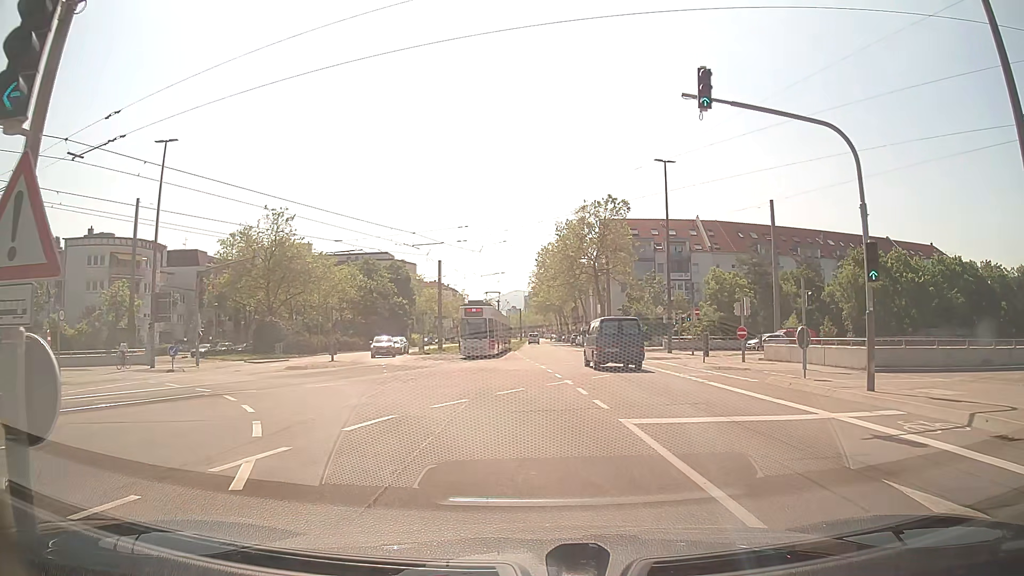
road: tertiary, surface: asphalt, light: Day
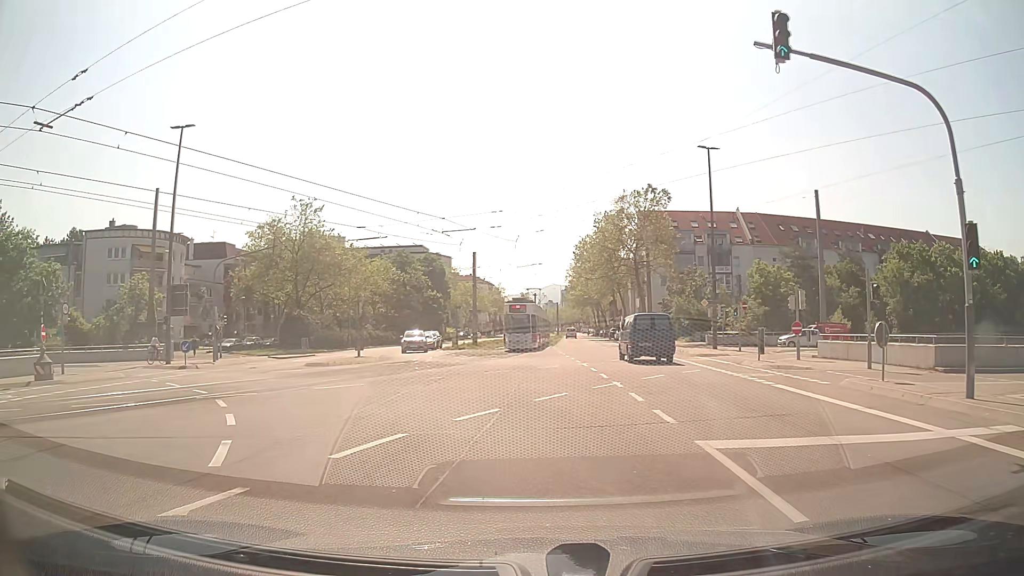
(-0.1, +2.5) m; -4°
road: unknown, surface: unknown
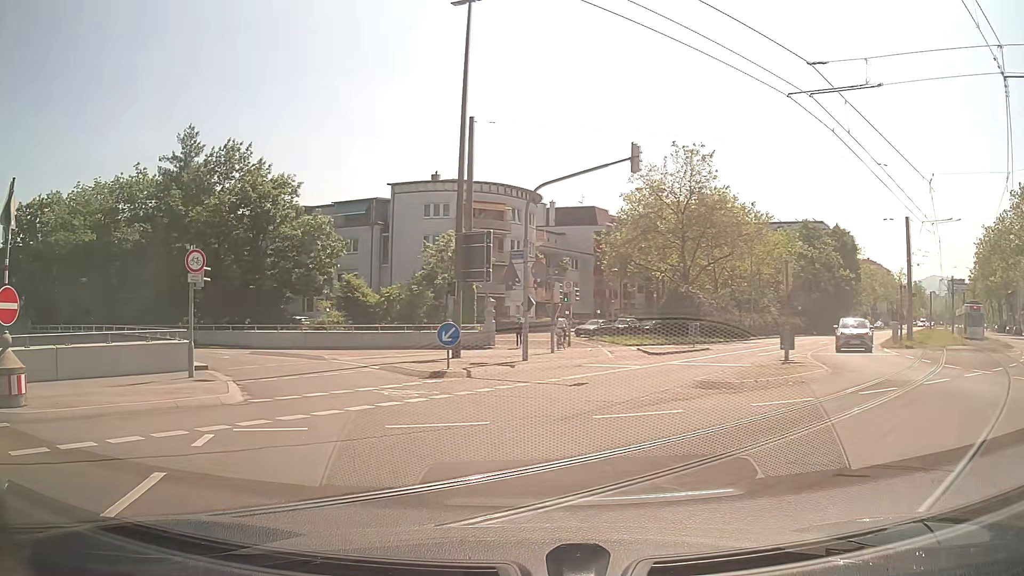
(-4.5, +16.0) m; -34°
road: tertiary_link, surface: asphalt
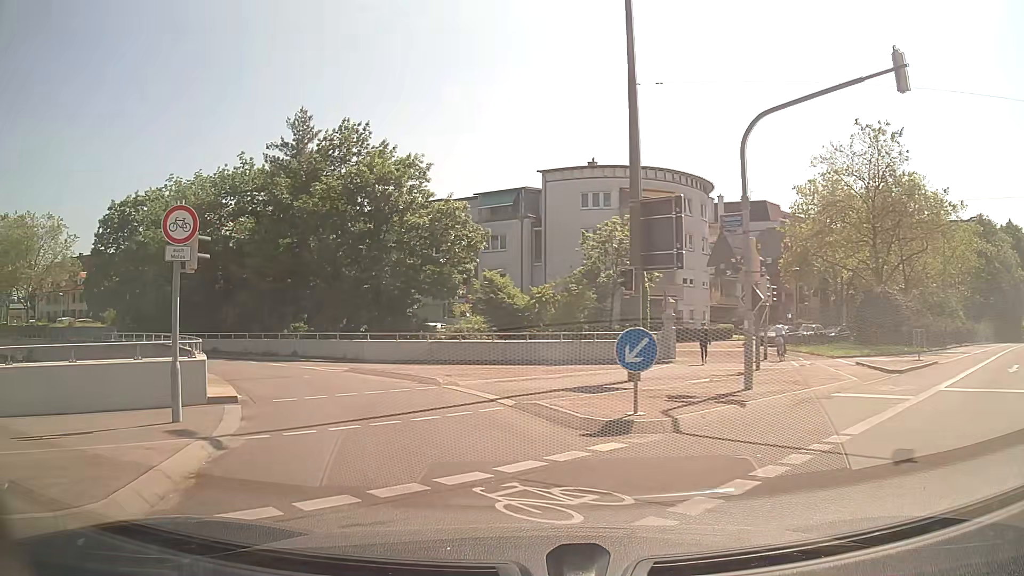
(-0.9, +7.9) m; -13°
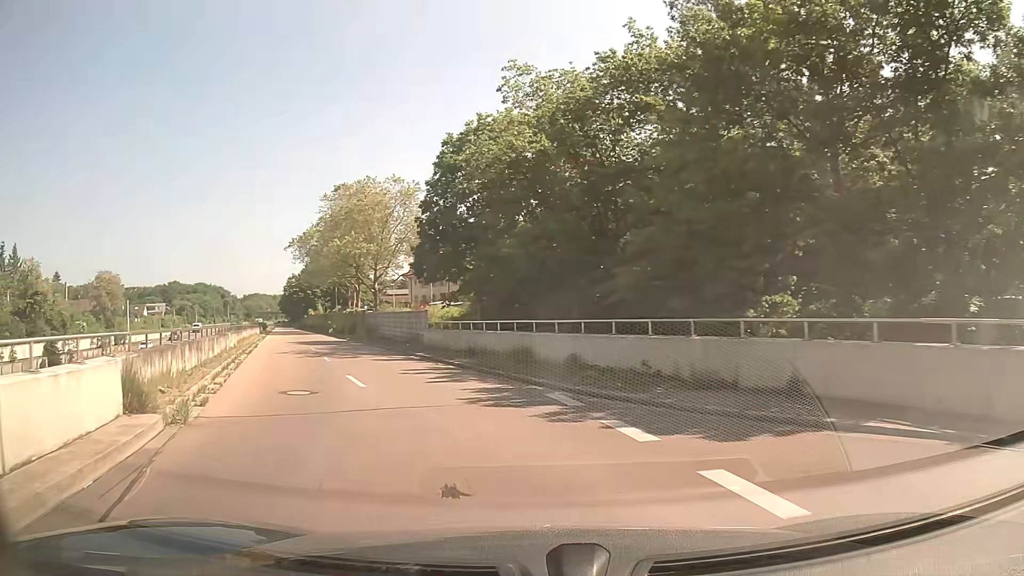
(-7.4, +21.5) m; -37°
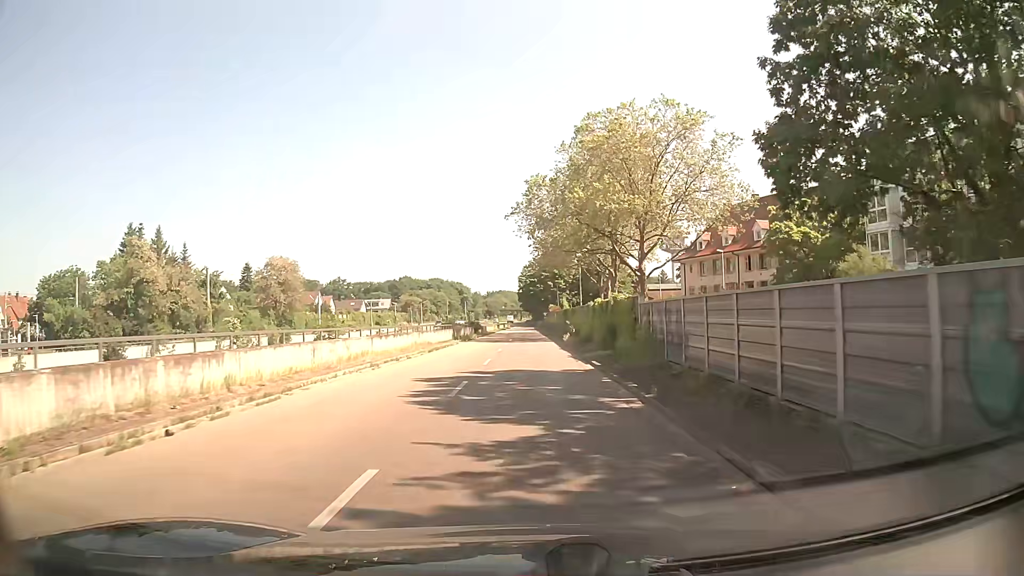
(-7.0, +27.9) m; -21°
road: trunk_link
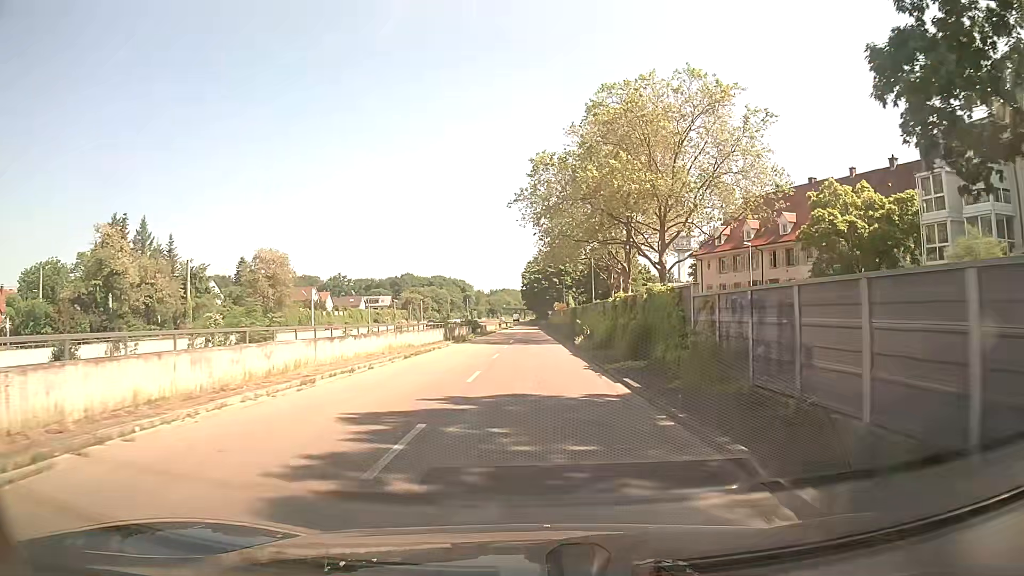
(0.0, +6.6) m; 0°
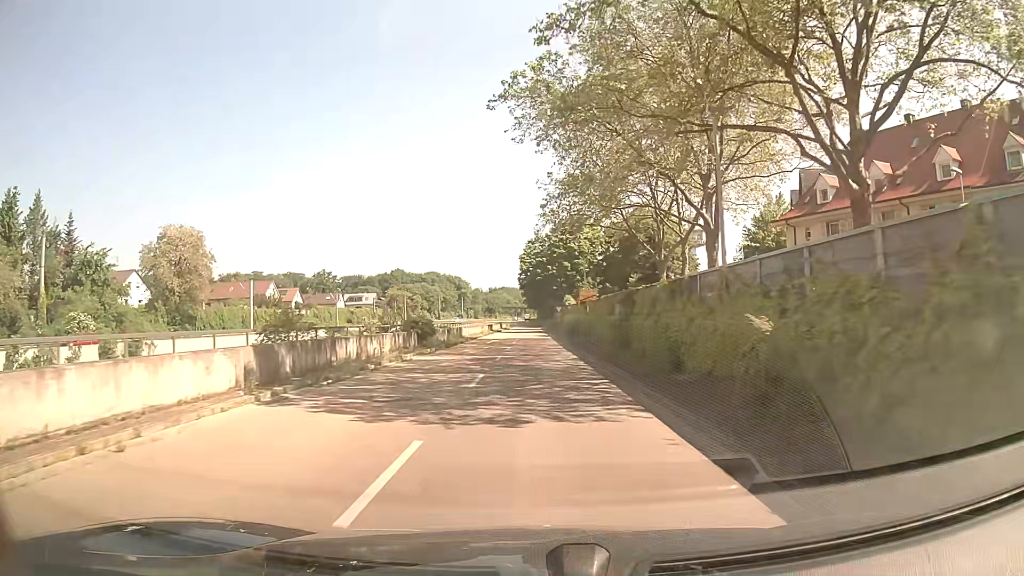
(0.0, +28.6) m; 0°
(0, +10) (0, +20) (0, +30) (0, +40) (0, +50) (0, +60) (0, +70) (0, +80) (0, +90) (0, +100) m
